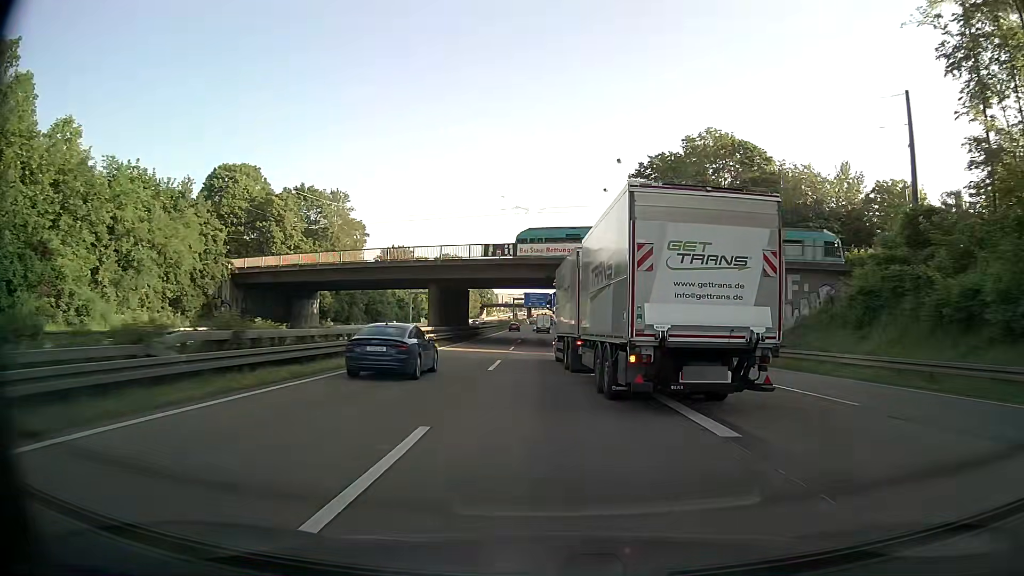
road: motorway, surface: asphalt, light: Day
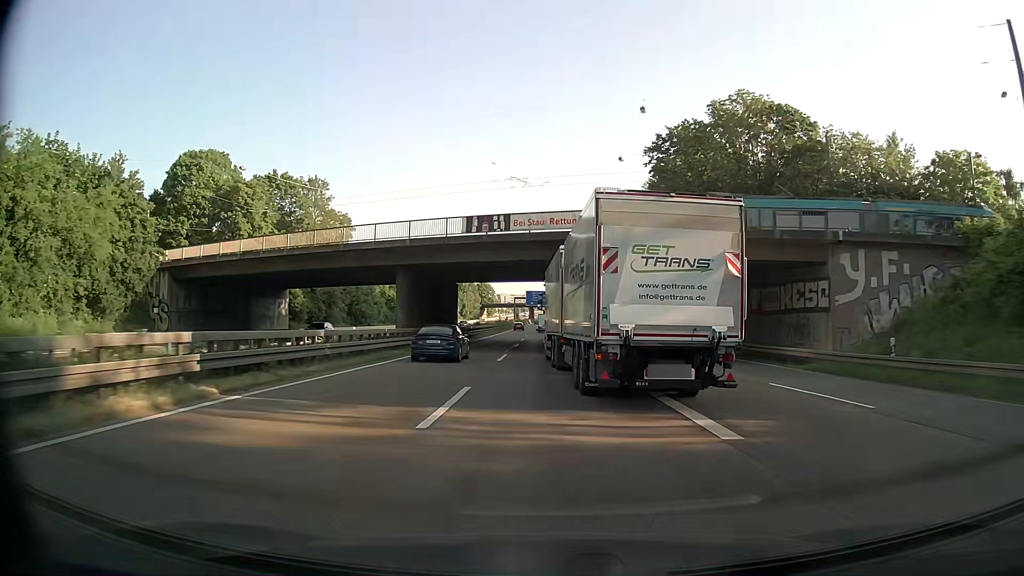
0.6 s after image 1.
(0.0, +12.2) m; -1°
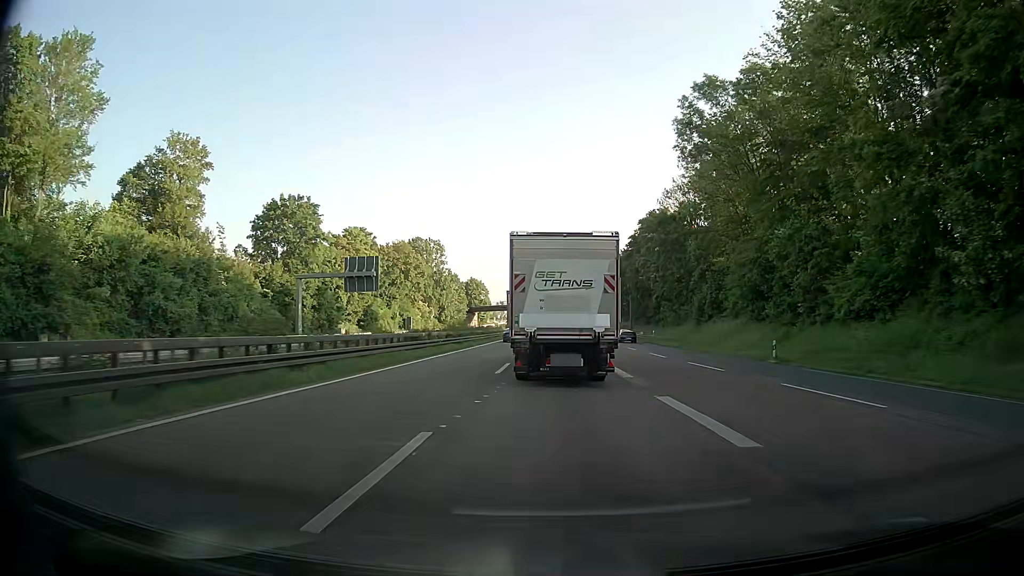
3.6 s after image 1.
(-0.7, +60.2) m; -2°
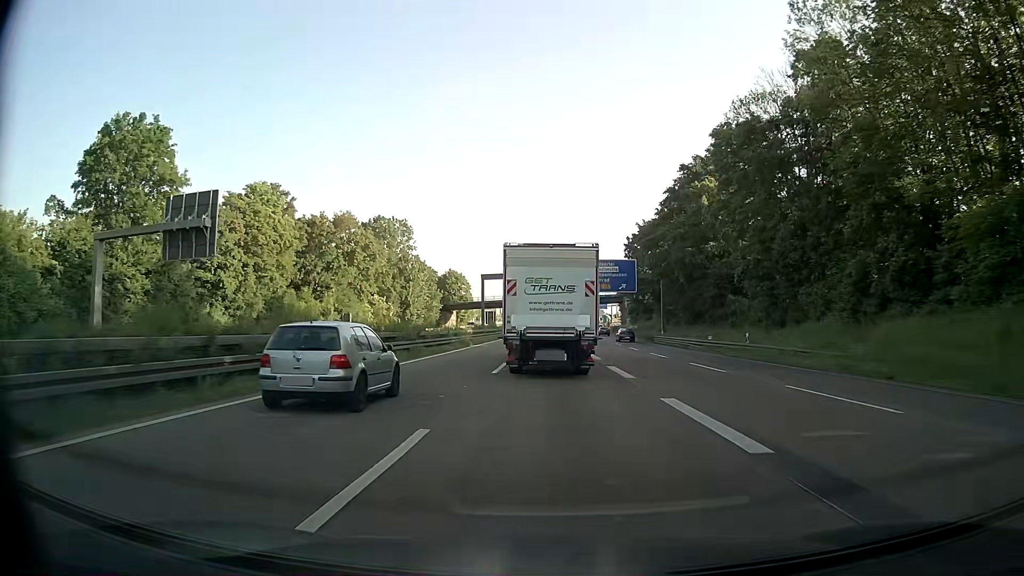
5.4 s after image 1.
(+0.9, +36.7) m; +2°
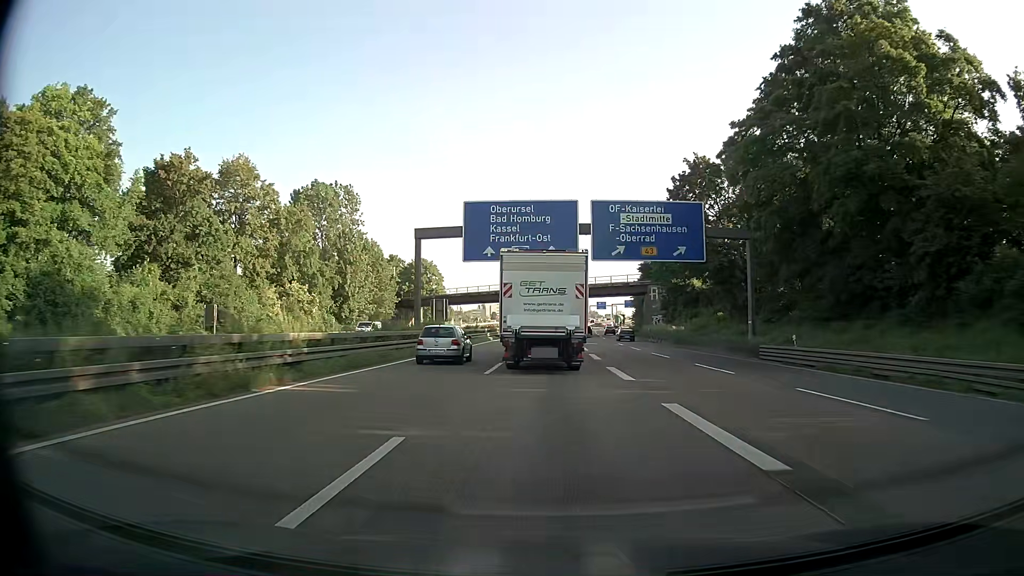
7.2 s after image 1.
(+0.2, +37.1) m; 0°
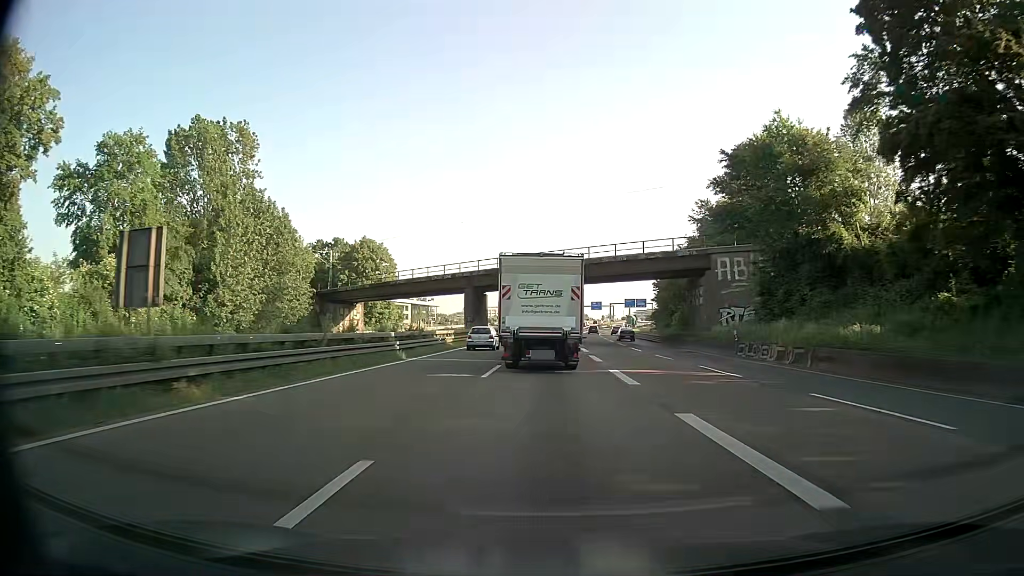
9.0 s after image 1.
(+0.5, +37.5) m; +2°
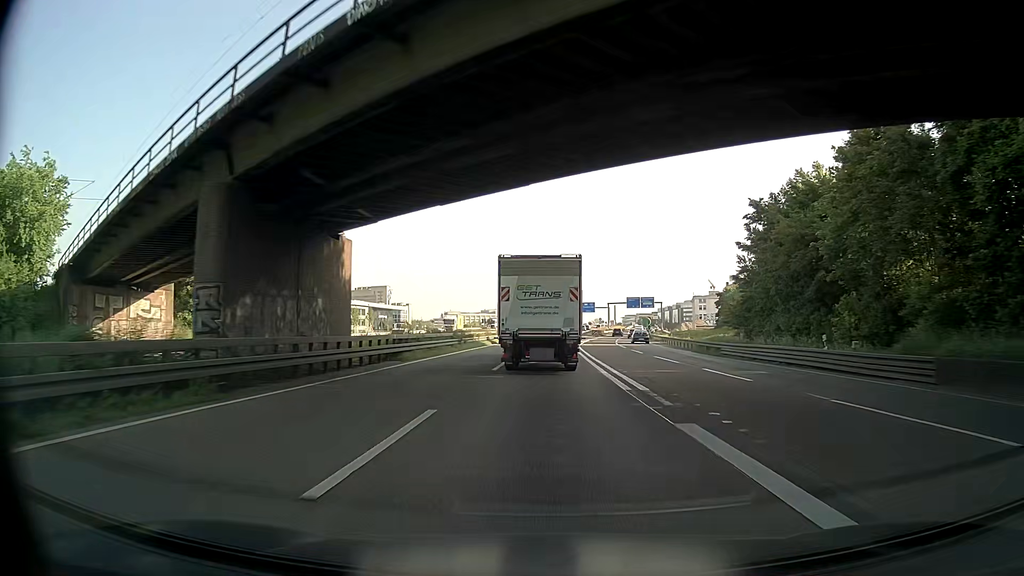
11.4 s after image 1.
(+0.5, +49.7) m; +1°
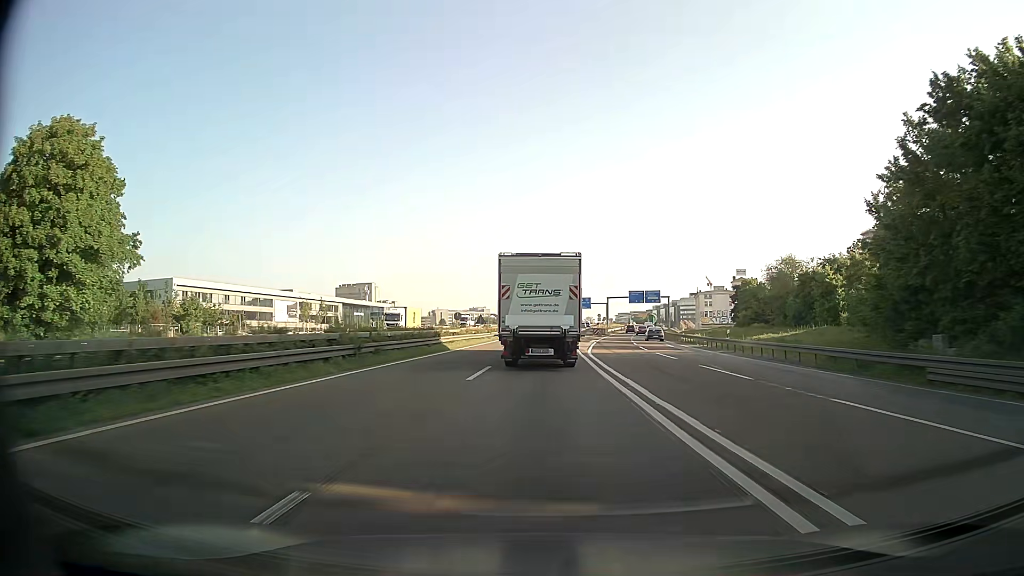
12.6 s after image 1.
(+0.2, +24.2) m; +2°
(0, +10) (0, +20) (0, +30) (0, +40) (0, +50) (0, +60) (+1, +70) (+1, +80) (+1, +90) (+2, +100) m
